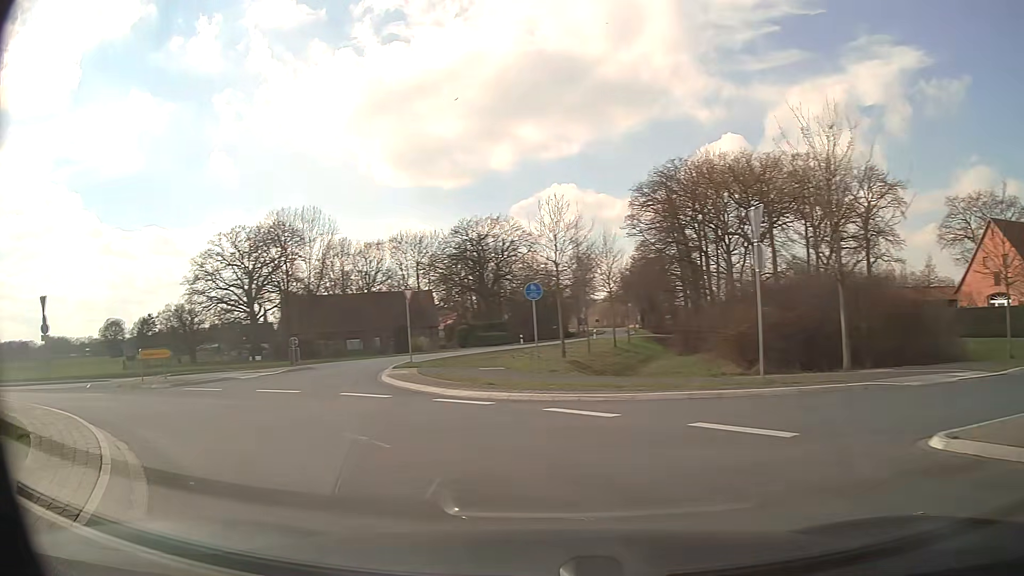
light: Day
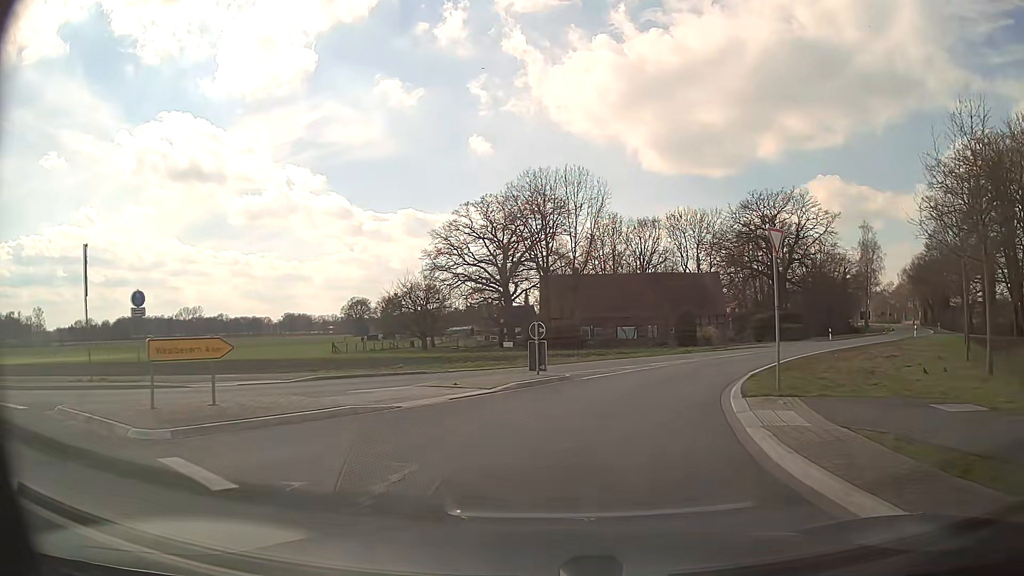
(-3.9, +13.3) m; -22°
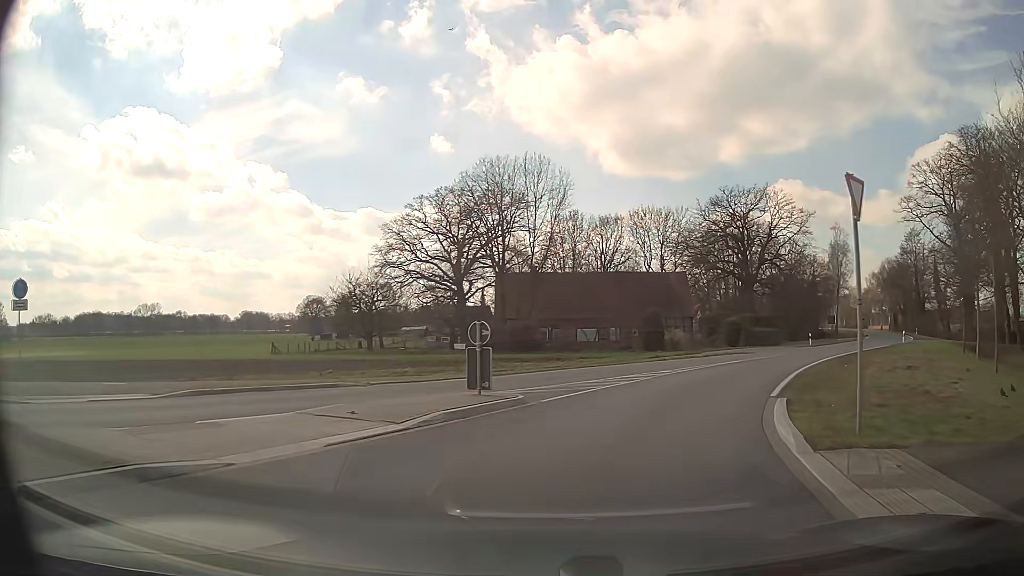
(+0.1, +5.0) m; +4°
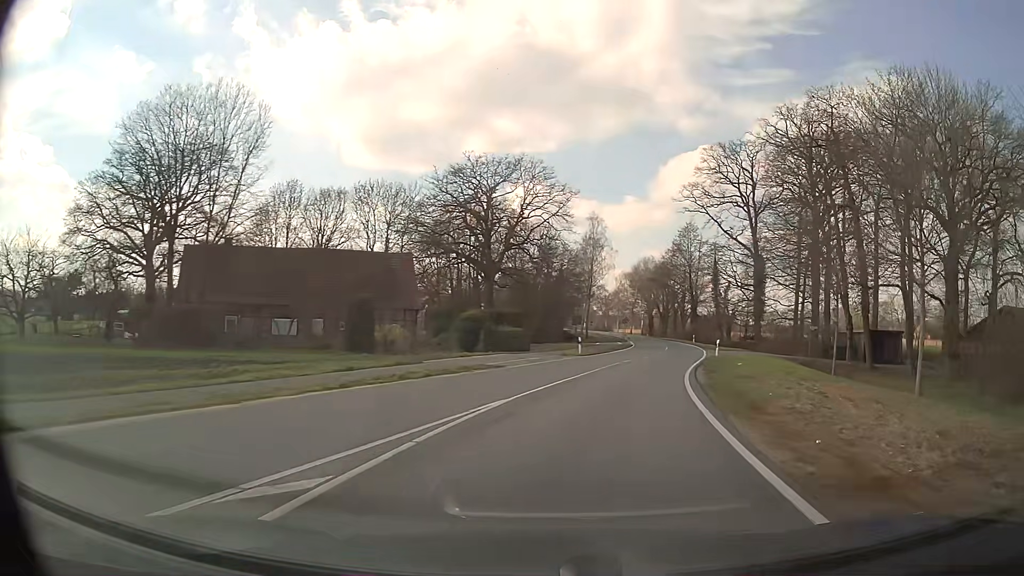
(+3.2, +15.7) m; +23°
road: secondary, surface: asphalt
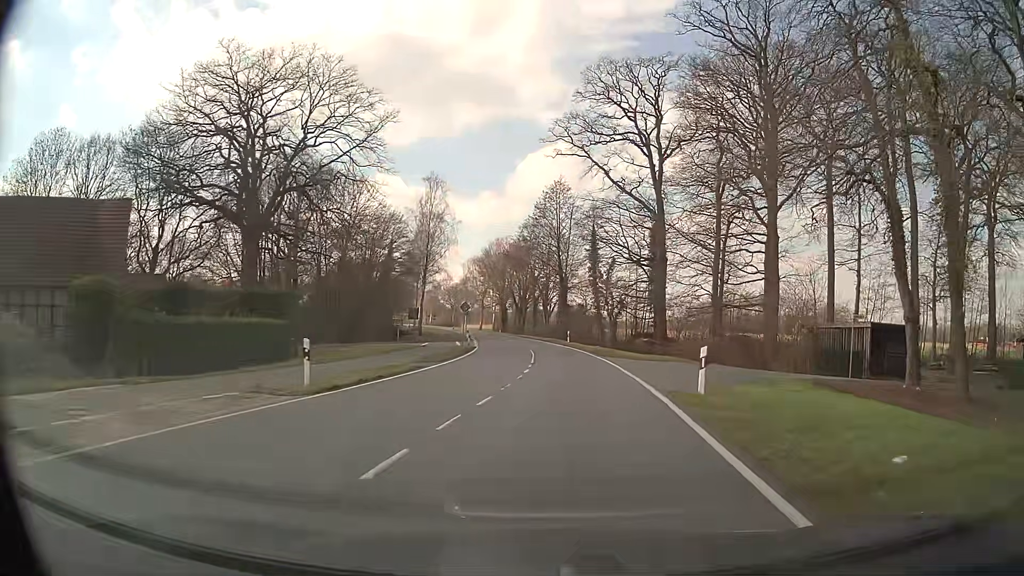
(+4.0, +26.7) m; +12°
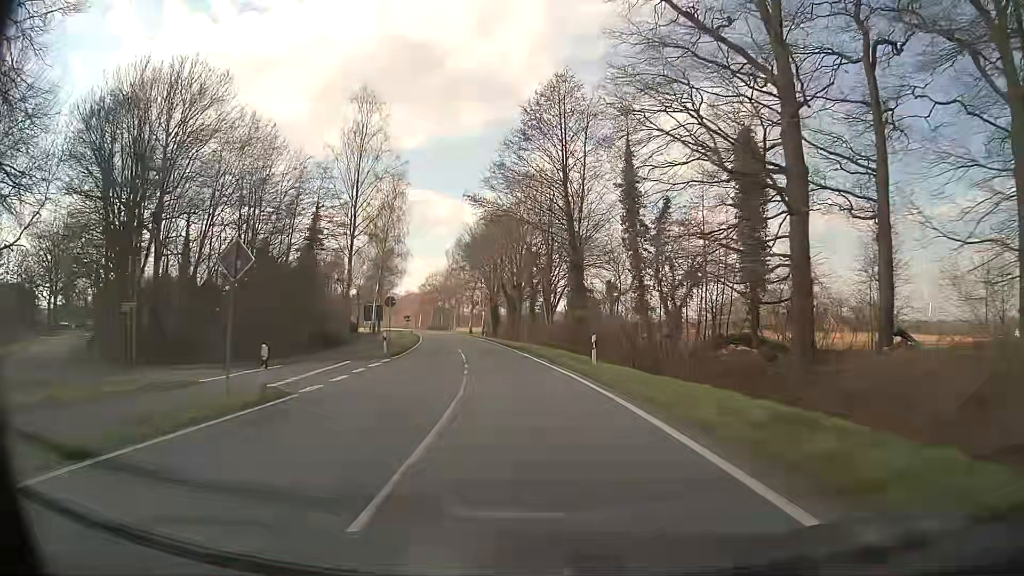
(+0.8, +33.6) m; 0°
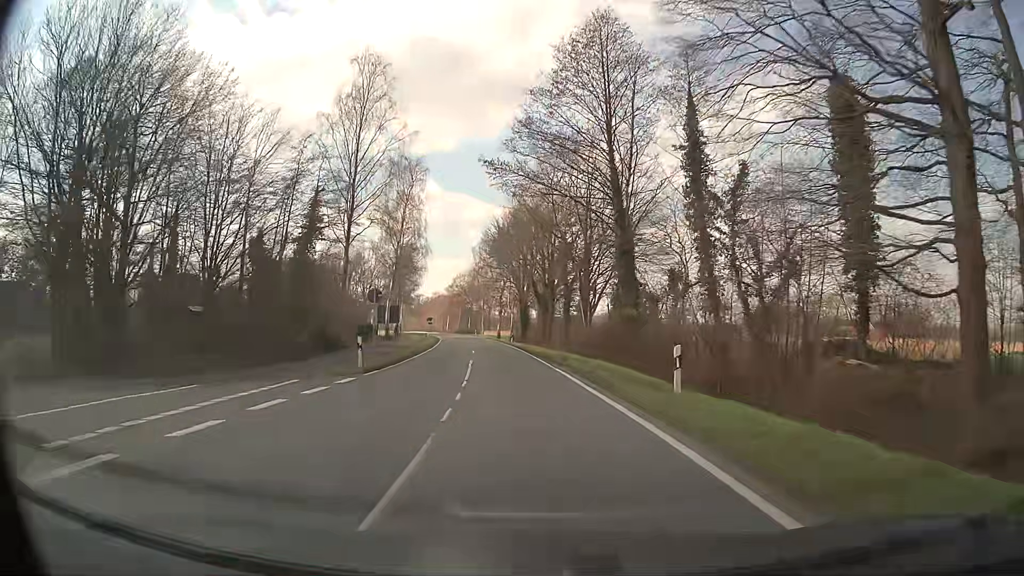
(-0.3, +9.6) m; -3°
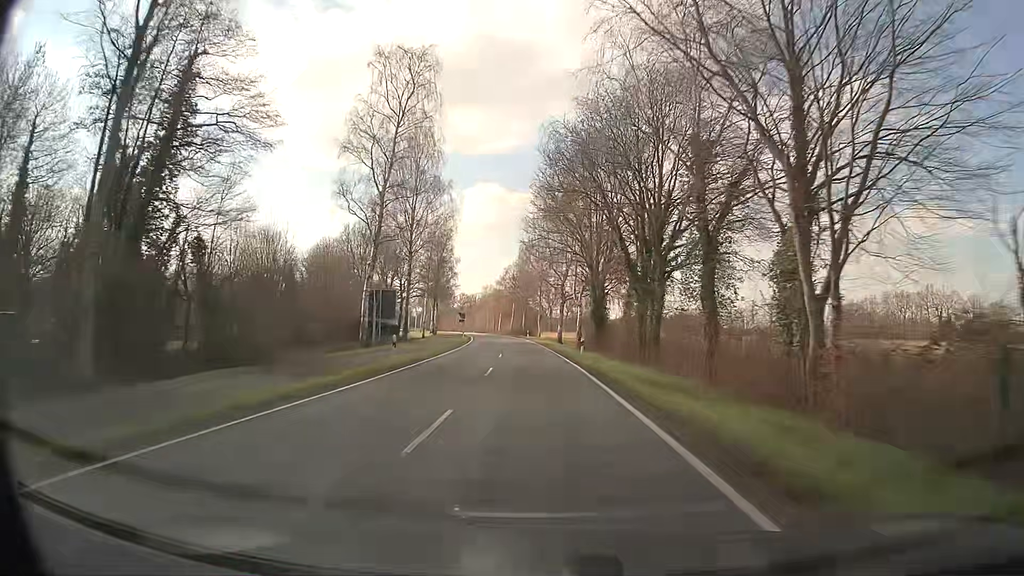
(-1.9, +31.4) m; -5°
(0, +10) (0, +20) (-1, +30) (-1, +40) (-2, +50) (-2, +60) (-3, +70) (-4, +80) (-5, +90) (-6, +100) m
